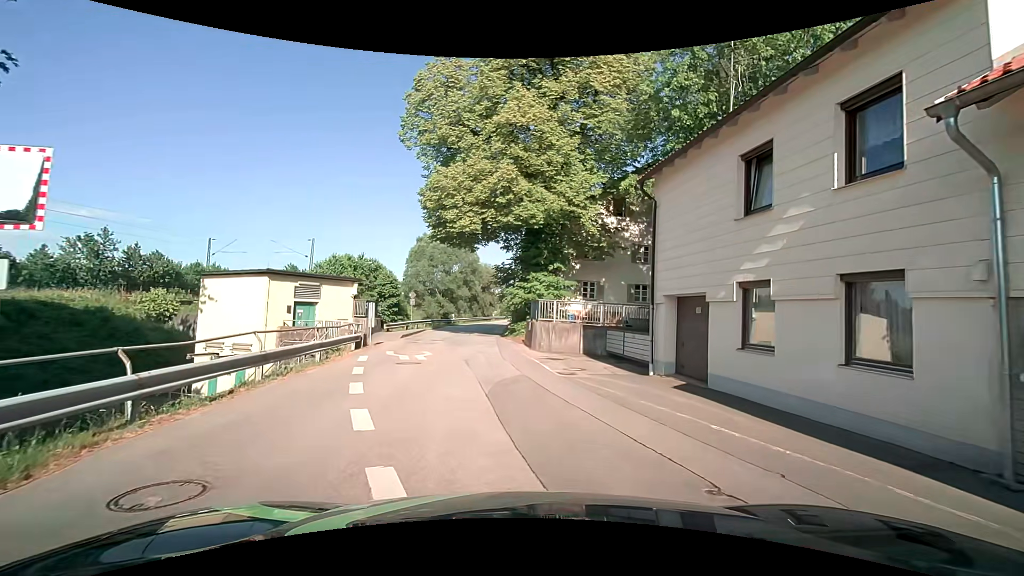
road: residential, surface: asphalt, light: Day
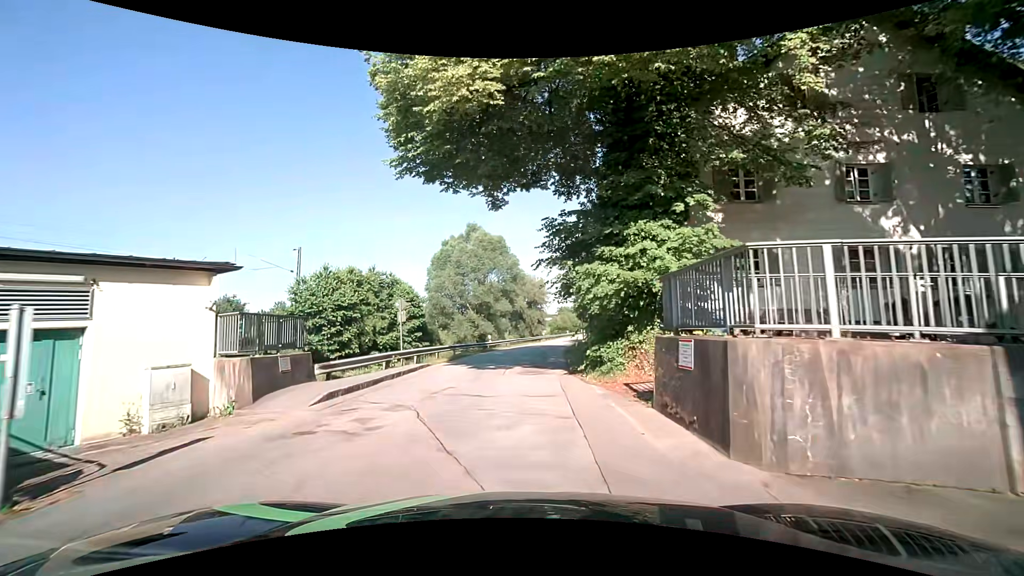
(-1.0, +17.0) m; -6°
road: unclassified
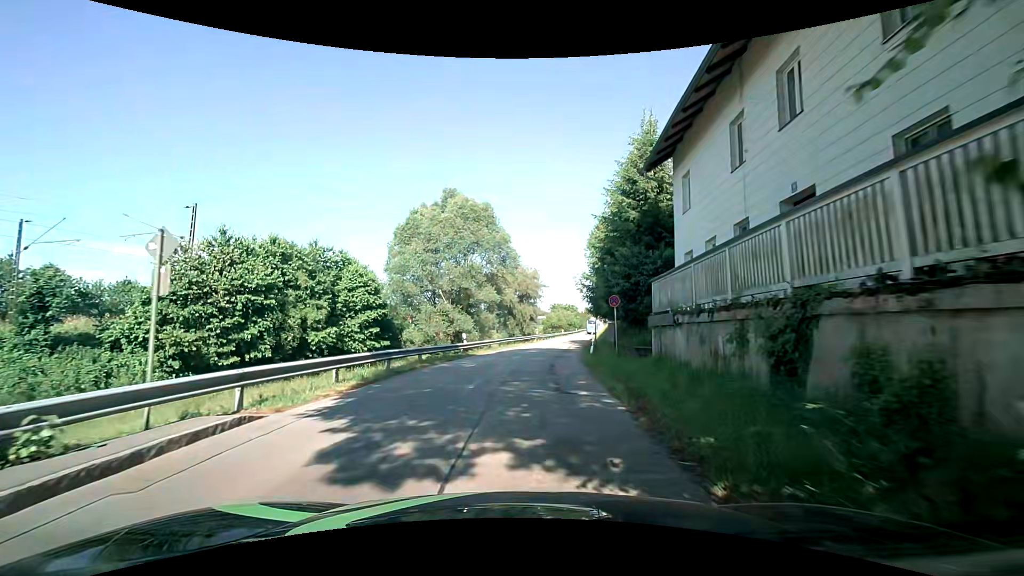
(0.0, +13.7) m; -1°
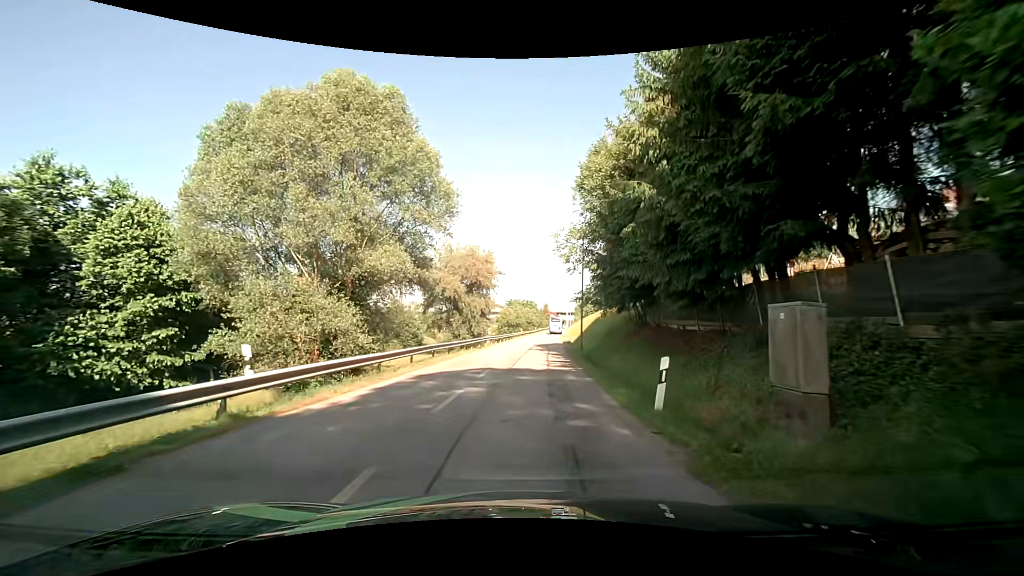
(+1.3, +20.1) m; +7°
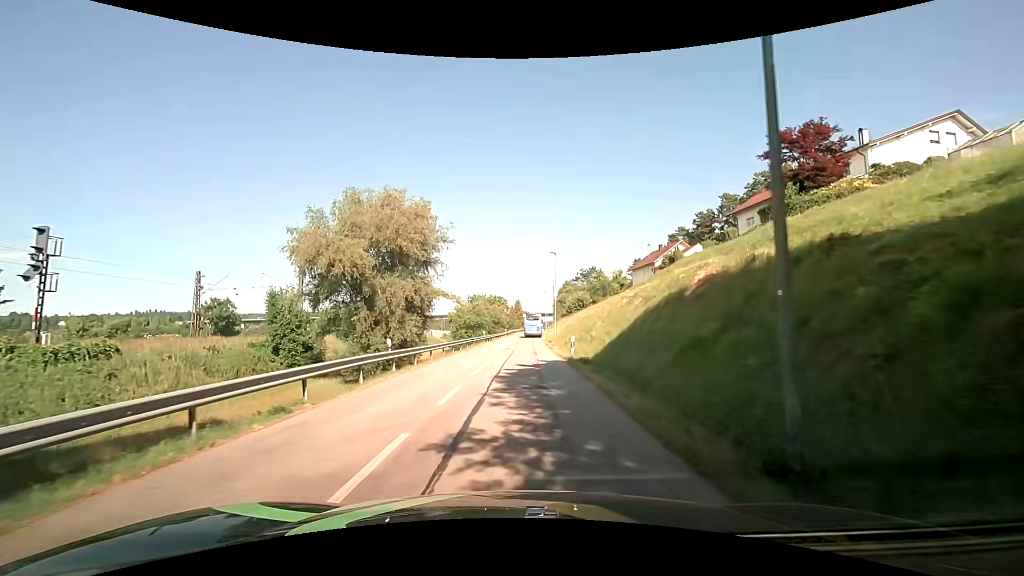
(+1.1, +28.4) m; +3°
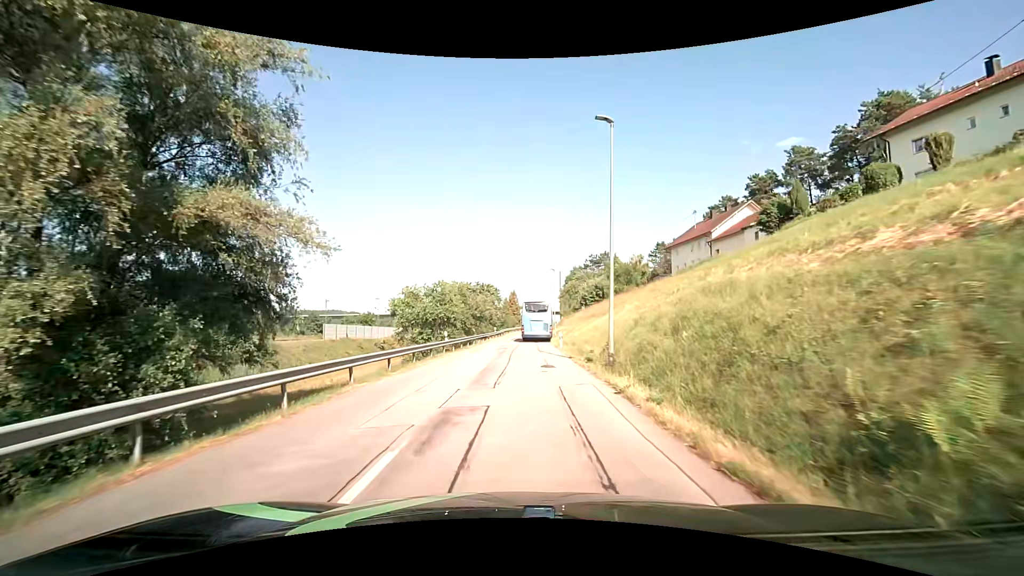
(+0.5, +29.4) m; +1°
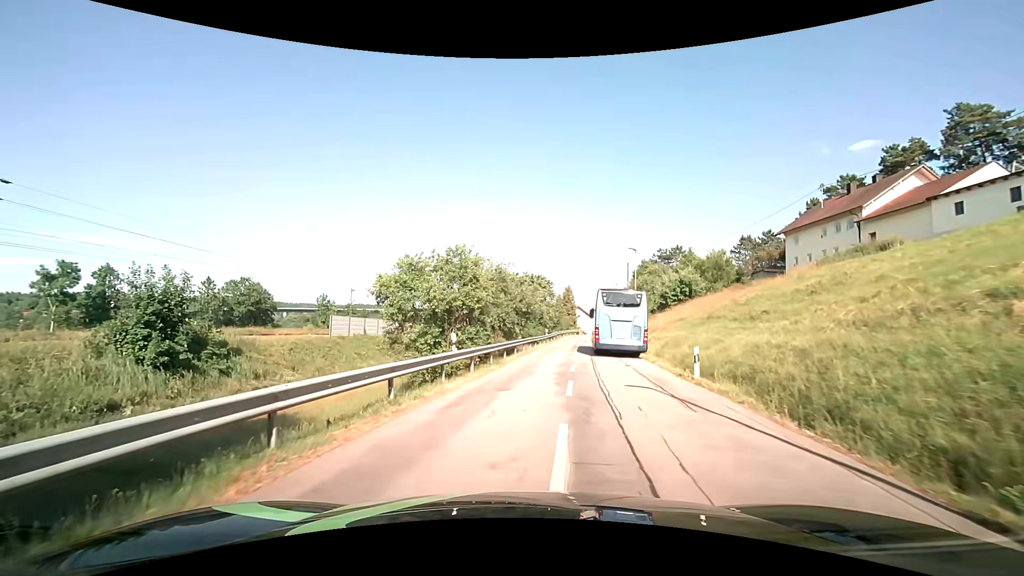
(-1.1, +16.5) m; -6°
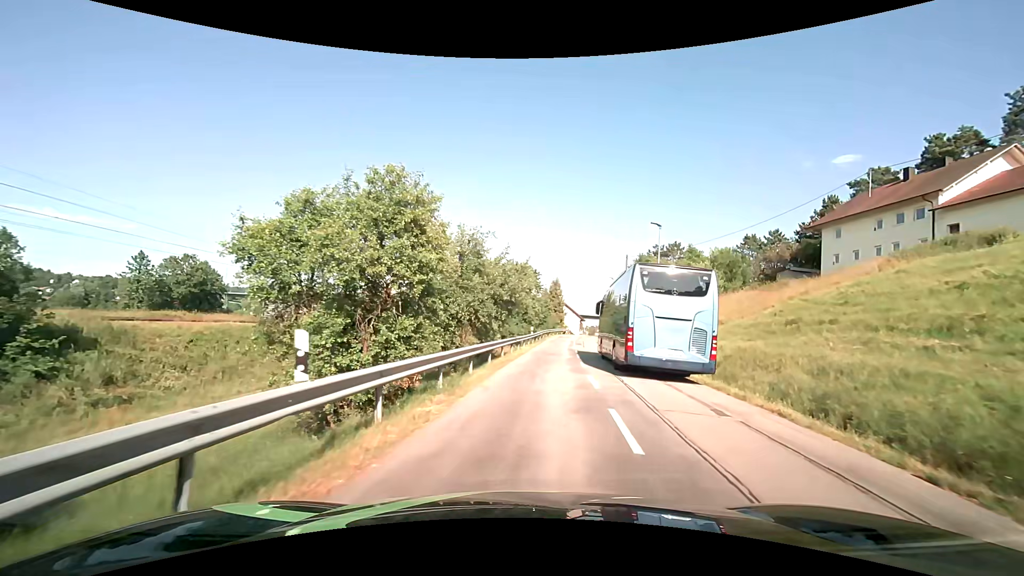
(0.0, +10.5) m; +2°
(0, +10) (+1, +20) (+3, +30) (+4, +40) (+7, +49) (+9, +59) (+11, +69) (+13, +79) (+16, +88) (+18, +98) m
